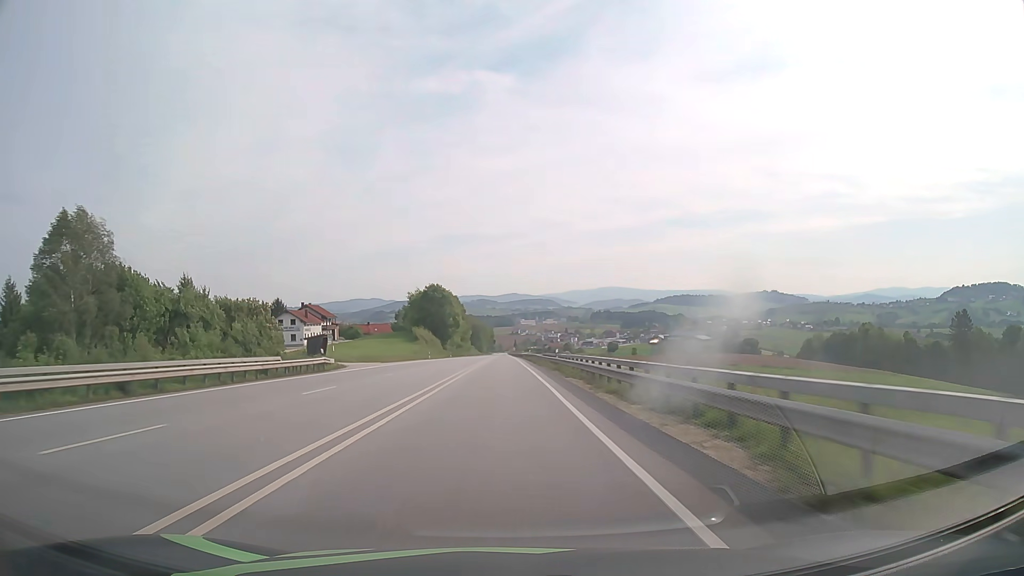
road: primary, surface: asphalt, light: Day
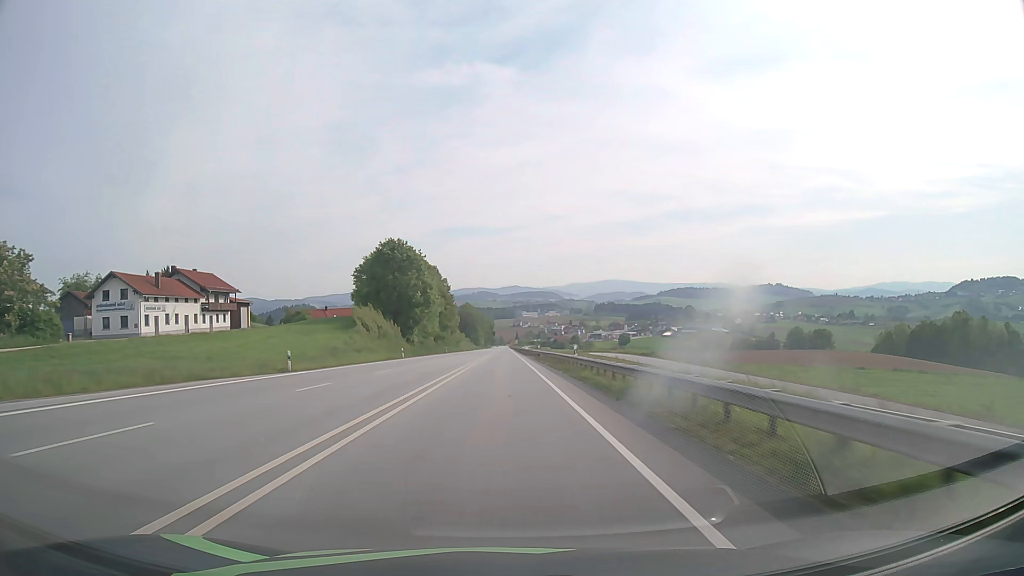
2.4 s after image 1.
(-0.1, +61.0) m; 0°
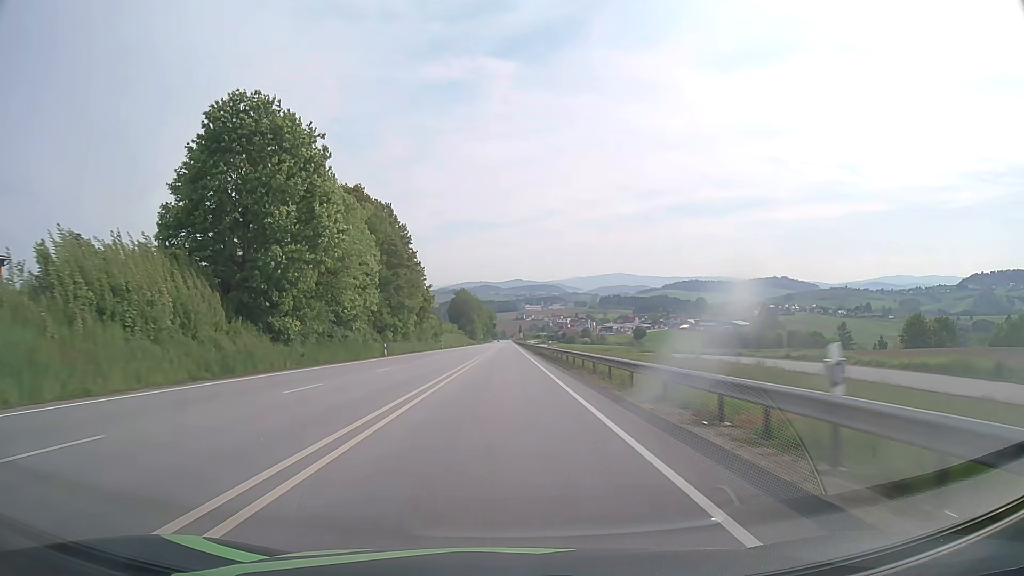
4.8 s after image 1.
(-0.1, +62.1) m; 0°
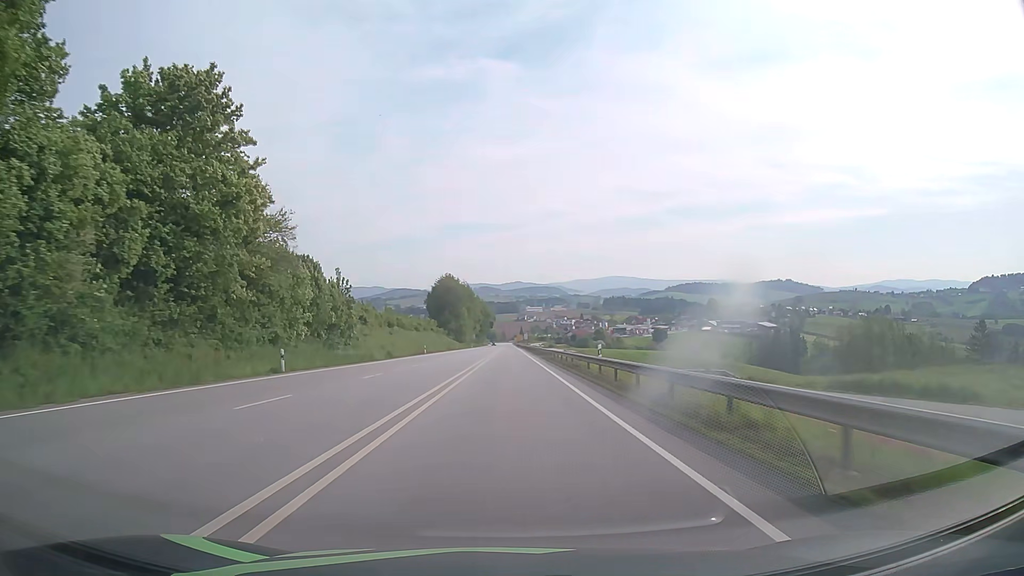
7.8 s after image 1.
(0.0, +76.1) m; 0°
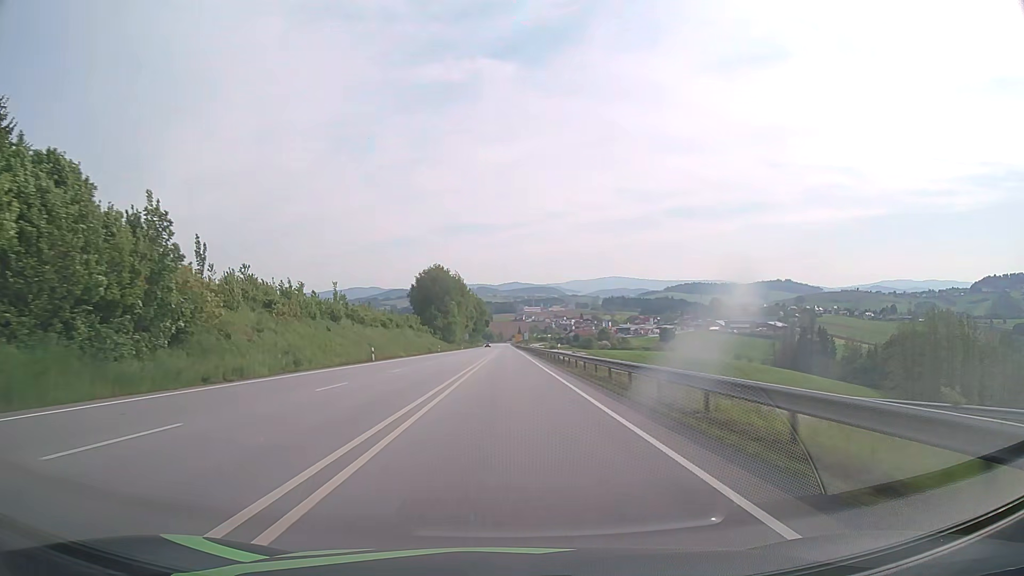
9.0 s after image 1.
(0.0, +30.5) m; 0°
